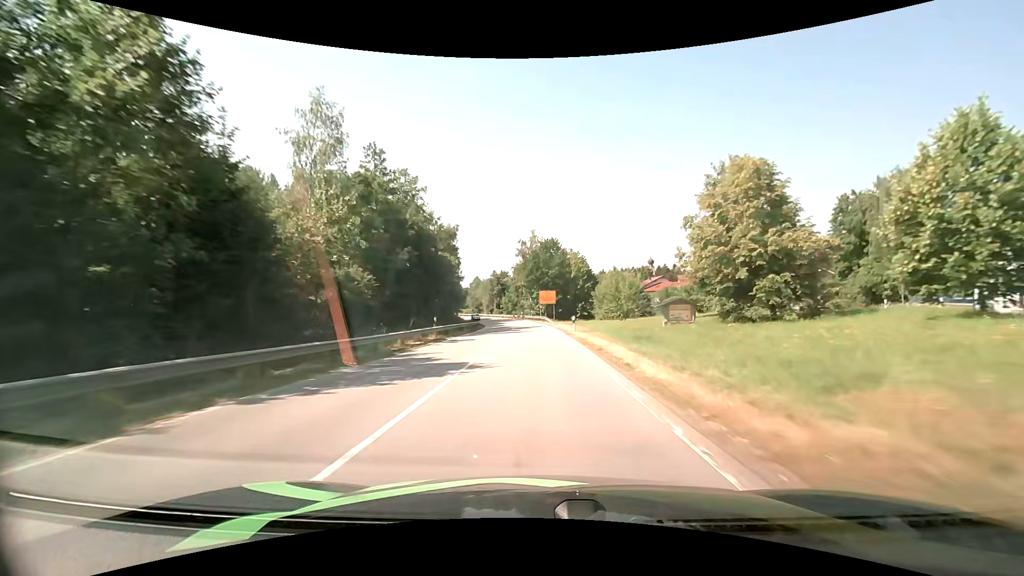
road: secondary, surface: asphalt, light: Day
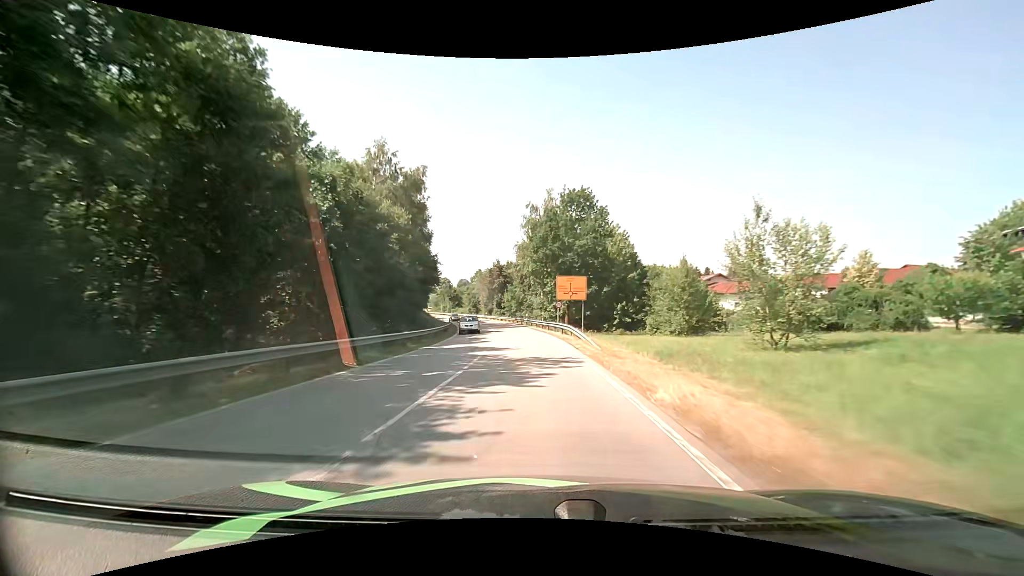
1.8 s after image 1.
(0.0, +35.0) m; -1°
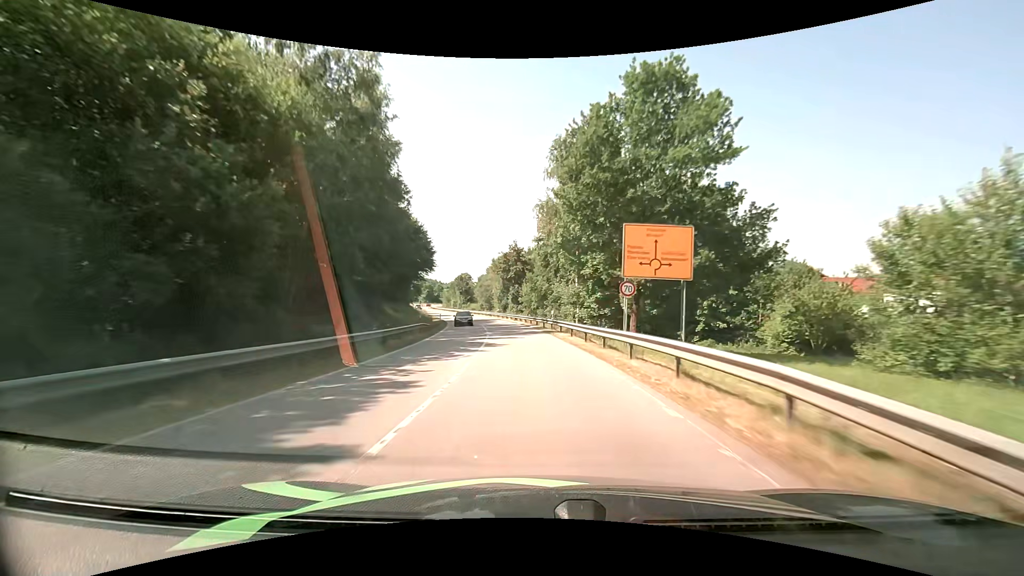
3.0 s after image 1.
(-0.6, +23.8) m; -3°
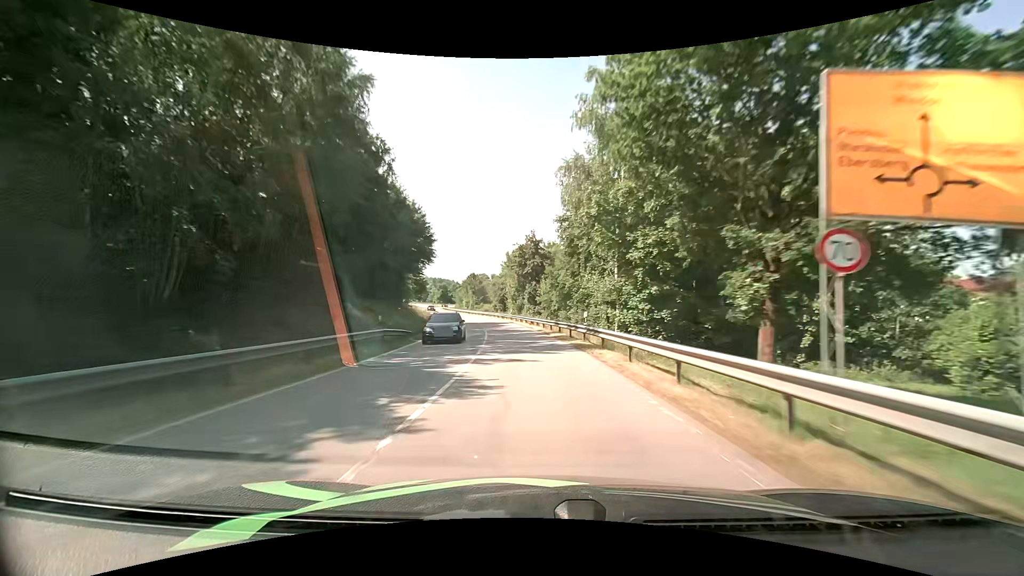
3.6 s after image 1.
(-0.2, +12.0) m; -2°
(0, +10) (-1, +20) (-2, +30) (-3, +40) (-4, +50) (-6, +60) (-8, +69) (-10, +79) (-12, +89) (-15, +99) m
